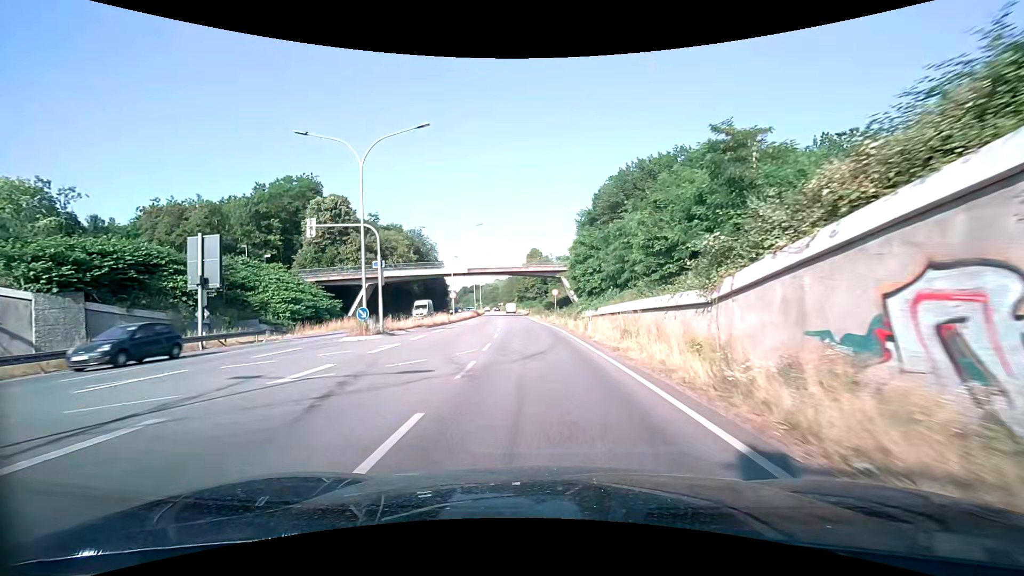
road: primary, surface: asphalt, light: Day
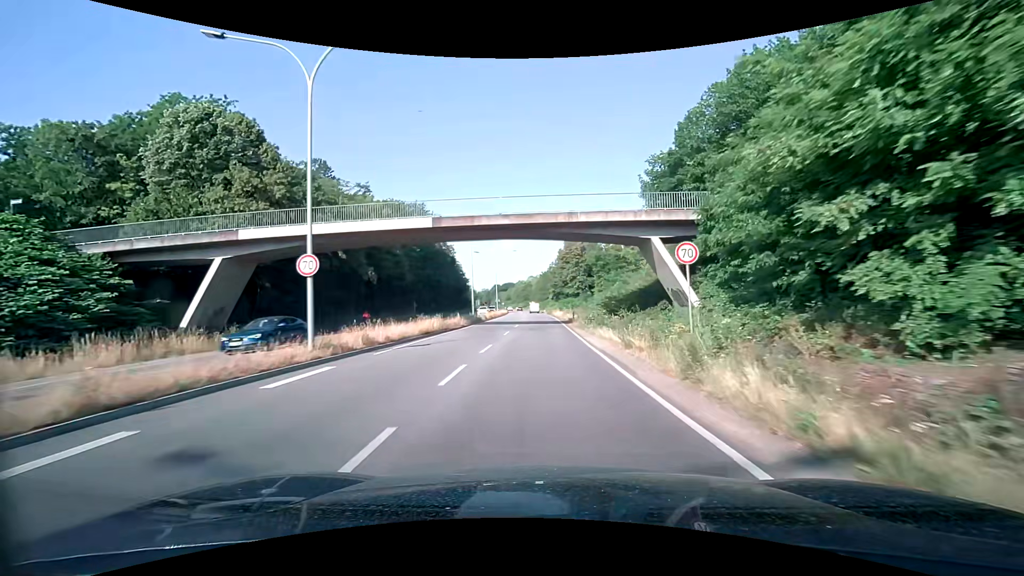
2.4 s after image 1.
(-1.7, +37.0) m; -4°
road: trunk
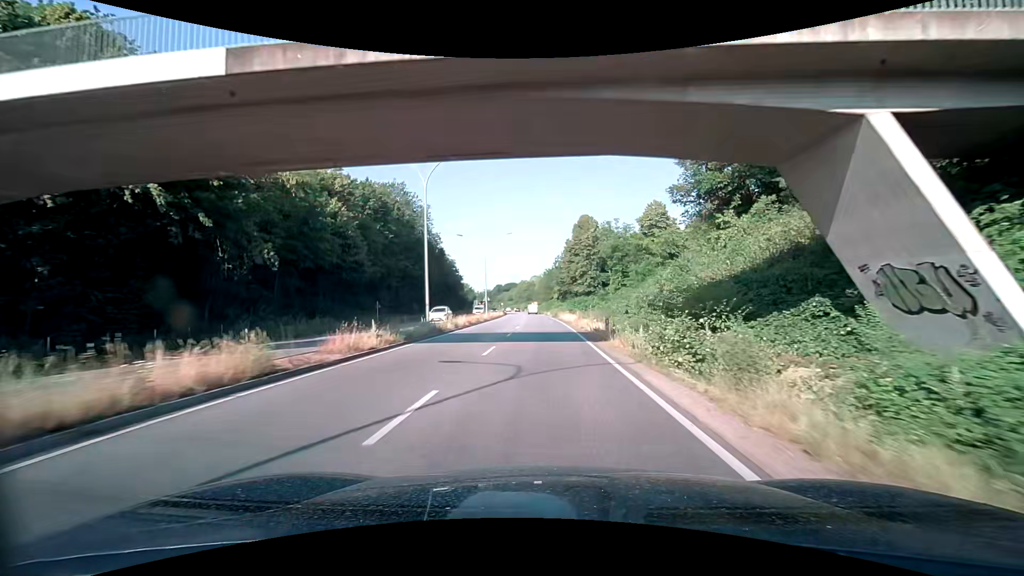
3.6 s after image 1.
(-0.1, +18.7) m; 0°
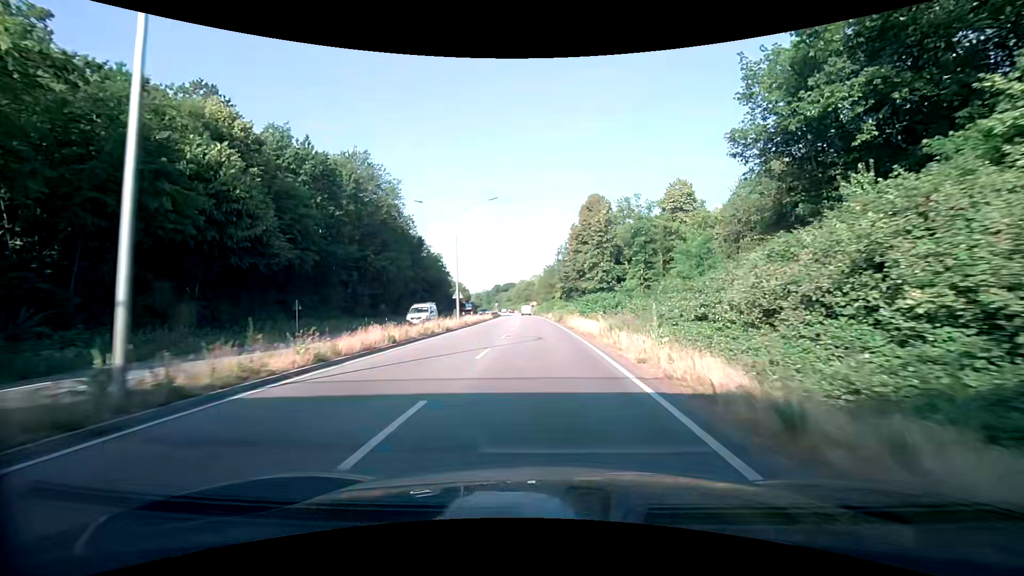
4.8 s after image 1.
(0.0, +18.8) m; 0°
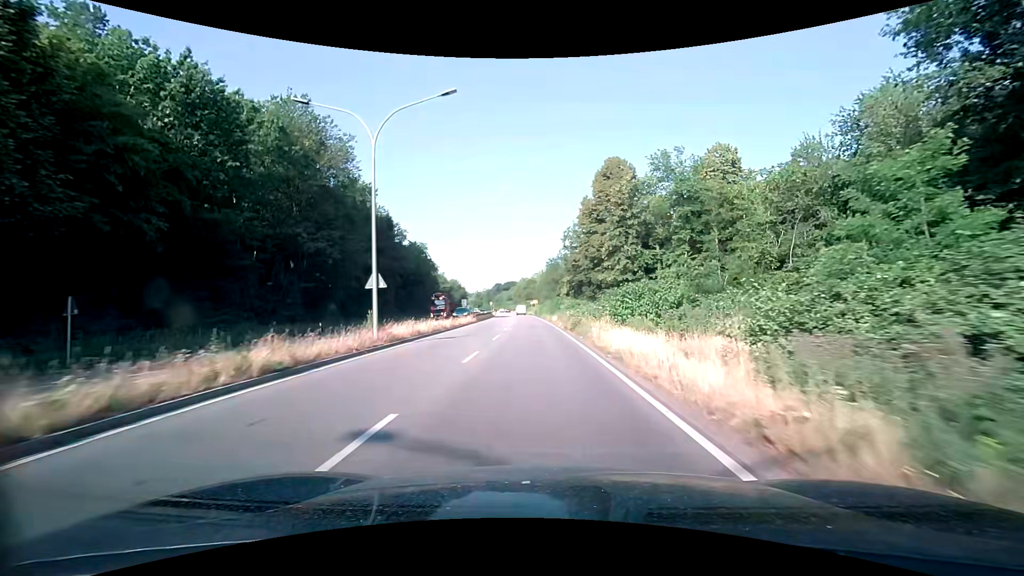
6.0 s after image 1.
(0.0, +19.0) m; 0°
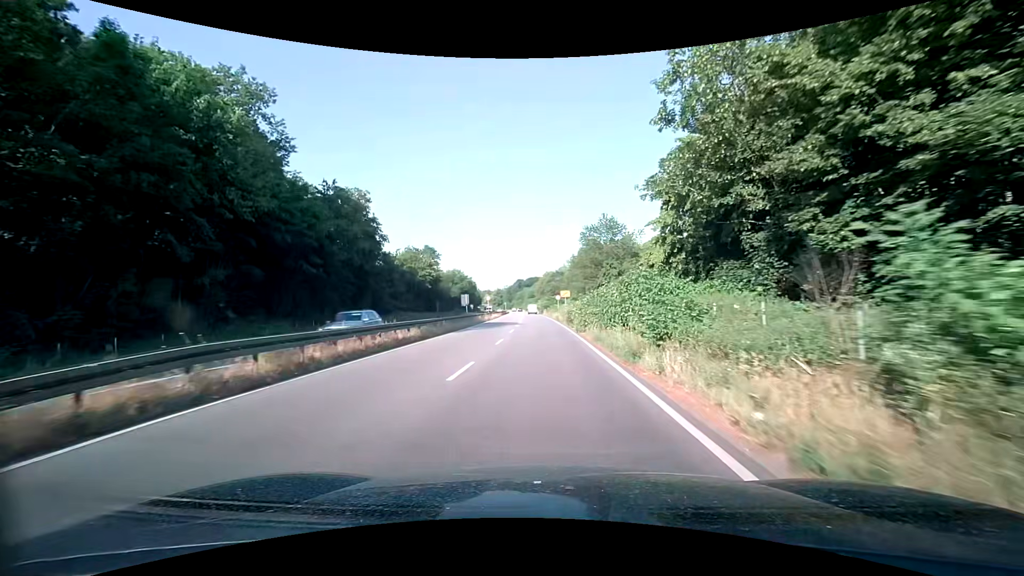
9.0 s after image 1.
(-1.3, +48.4) m; -3°
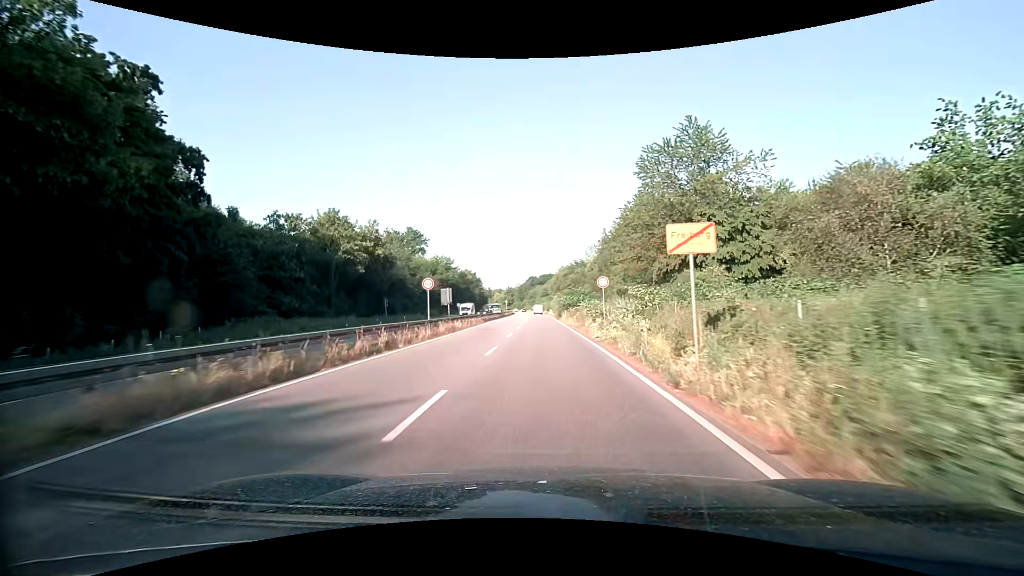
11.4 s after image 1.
(-0.5, +40.3) m; -2°
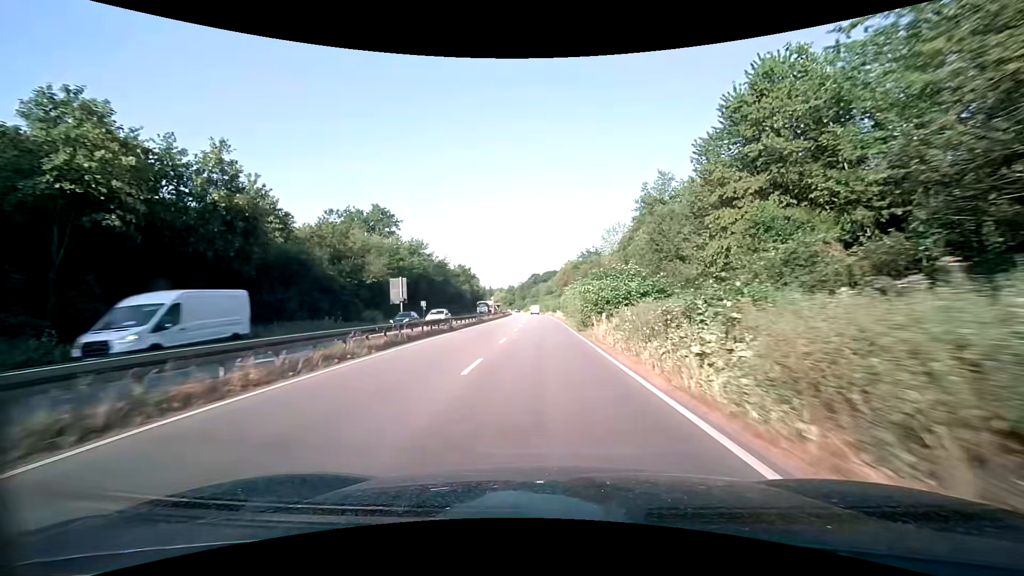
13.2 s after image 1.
(-0.1, +31.2) m; 0°
(0, +10) (0, +20) (0, +30) (0, +40) (0, +50) (0, +60) (0, +70) (-1, +80) (-1, +90) (-1, +100) m
